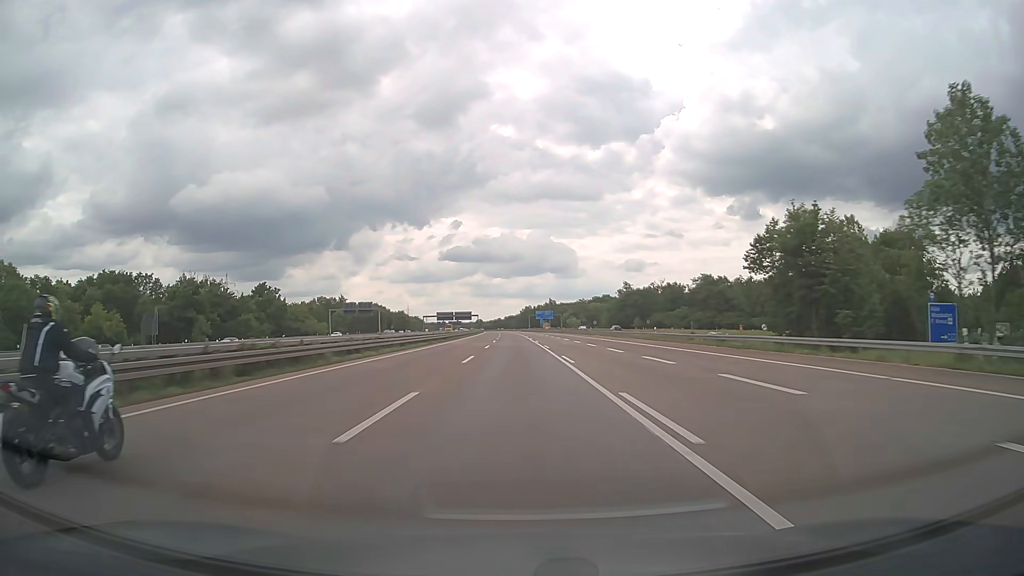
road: motorway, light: Day
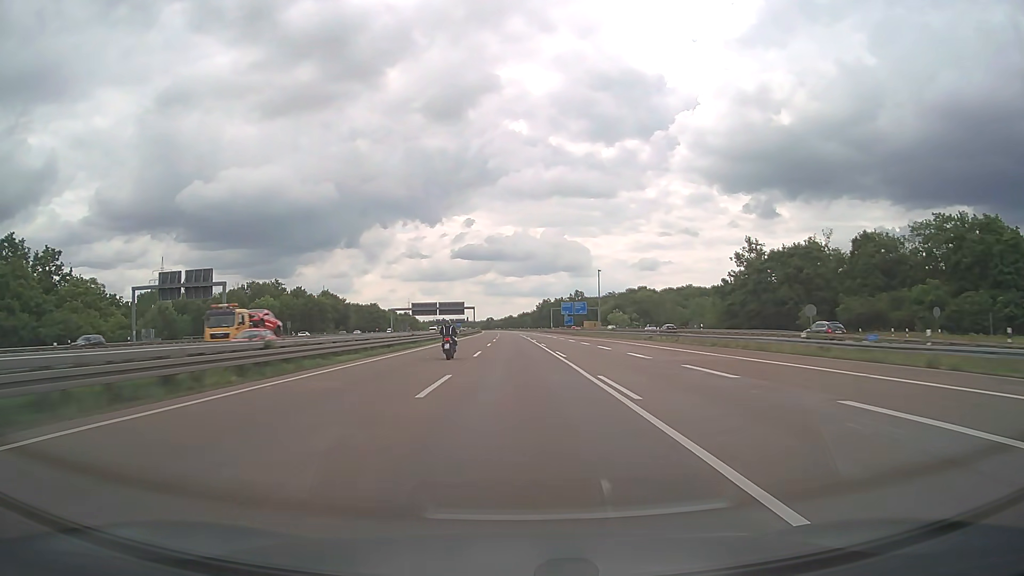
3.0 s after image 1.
(-1.1, +103.3) m; -1°
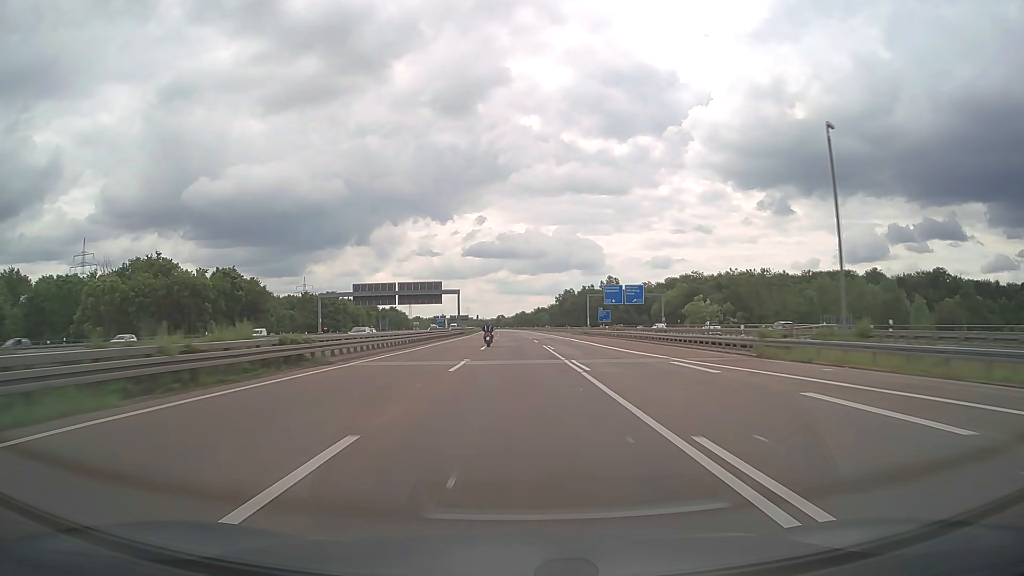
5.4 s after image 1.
(-0.7, +82.6) m; -1°
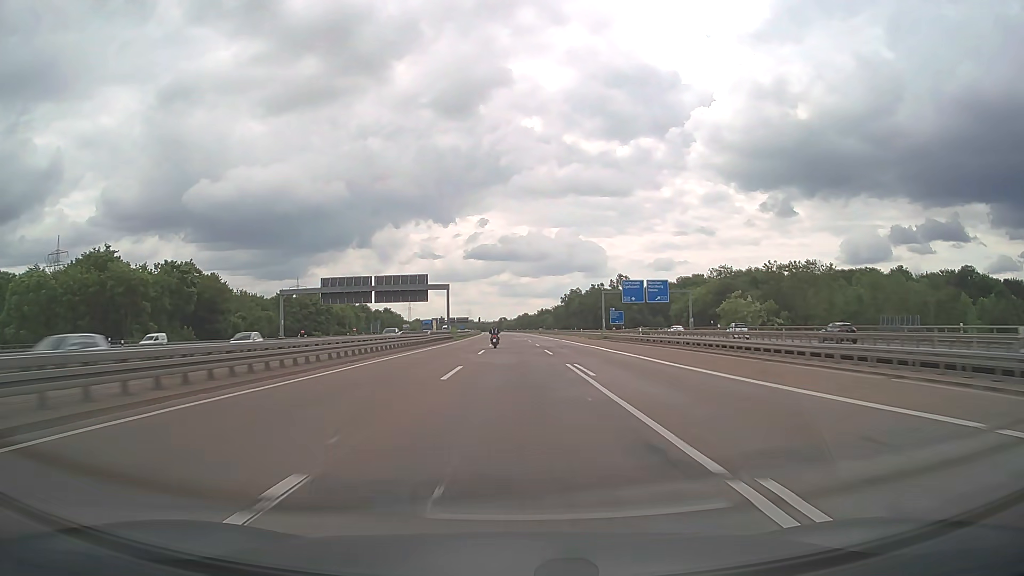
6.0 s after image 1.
(-0.1, +20.7) m; 0°
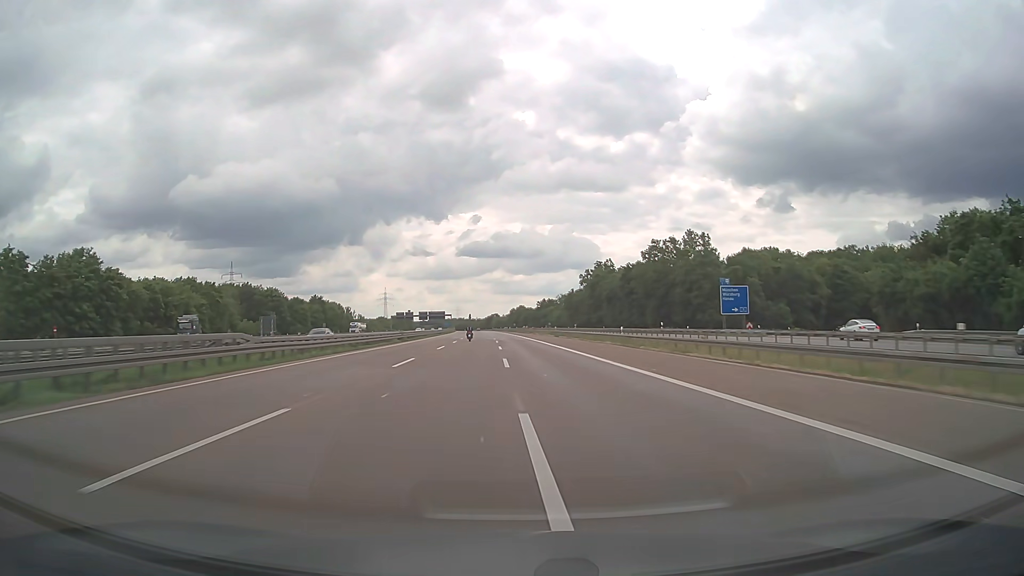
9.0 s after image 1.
(+0.3, +103.2) m; 0°
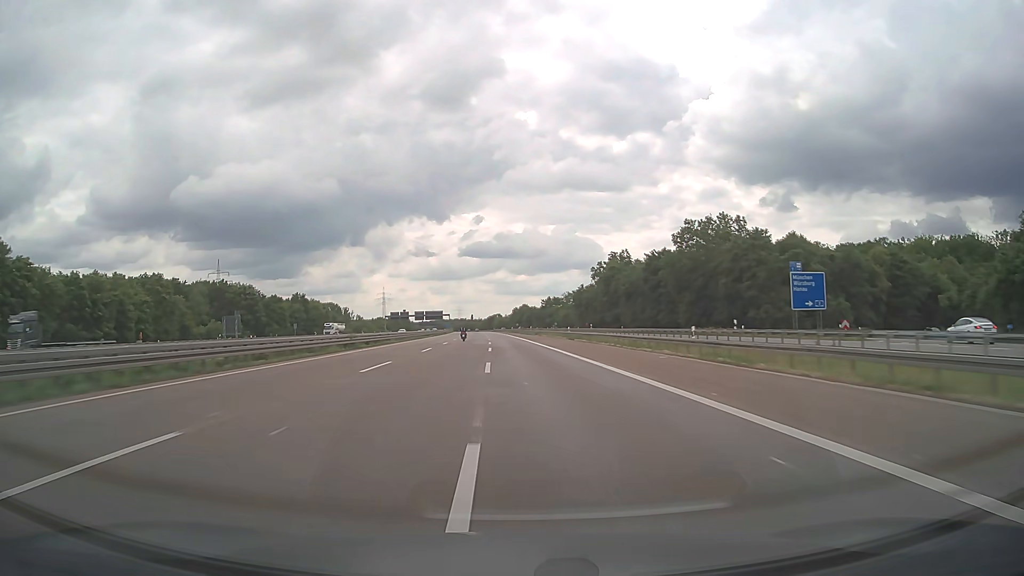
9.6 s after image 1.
(0.0, +20.6) m; 0°
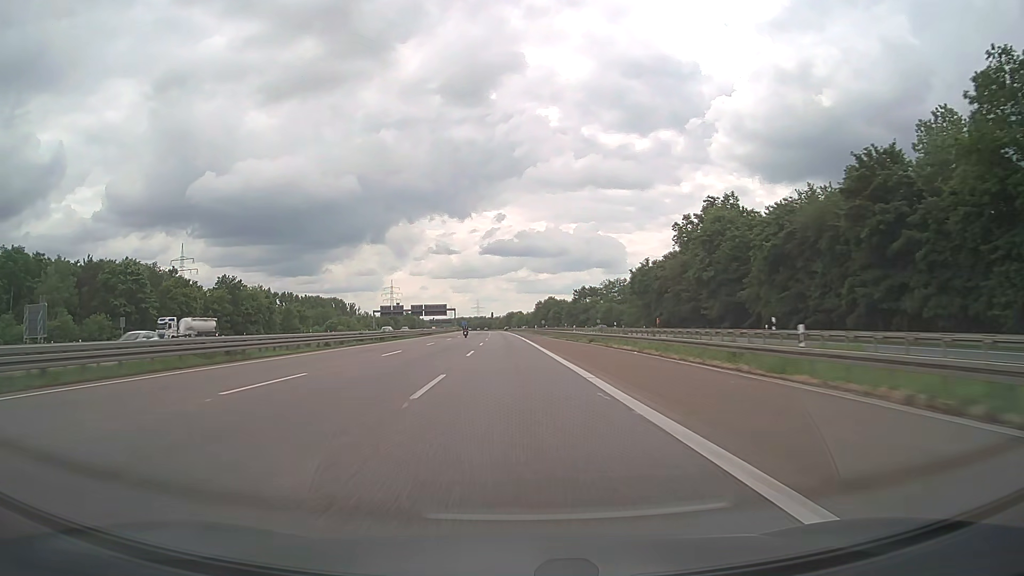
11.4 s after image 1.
(-0.9, +61.9) m; -2°
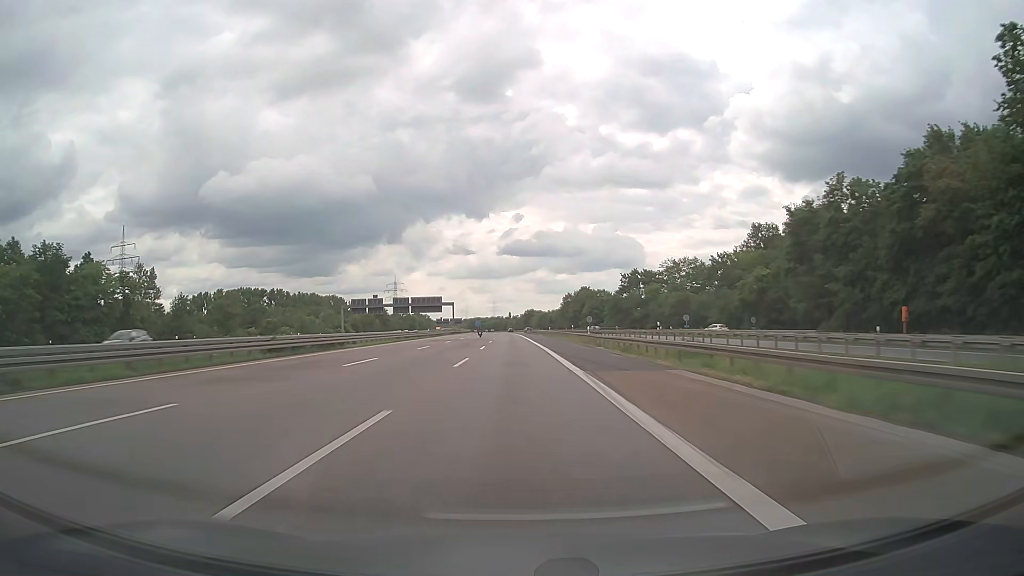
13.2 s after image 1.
(-1.1, +61.9) m; -2°
(0, +10) (0, +20) (0, +30) (0, +40) (0, +50) (-1, +60) (-1, +70) (-1, +80) (-1, +90) (-2, +100) m
